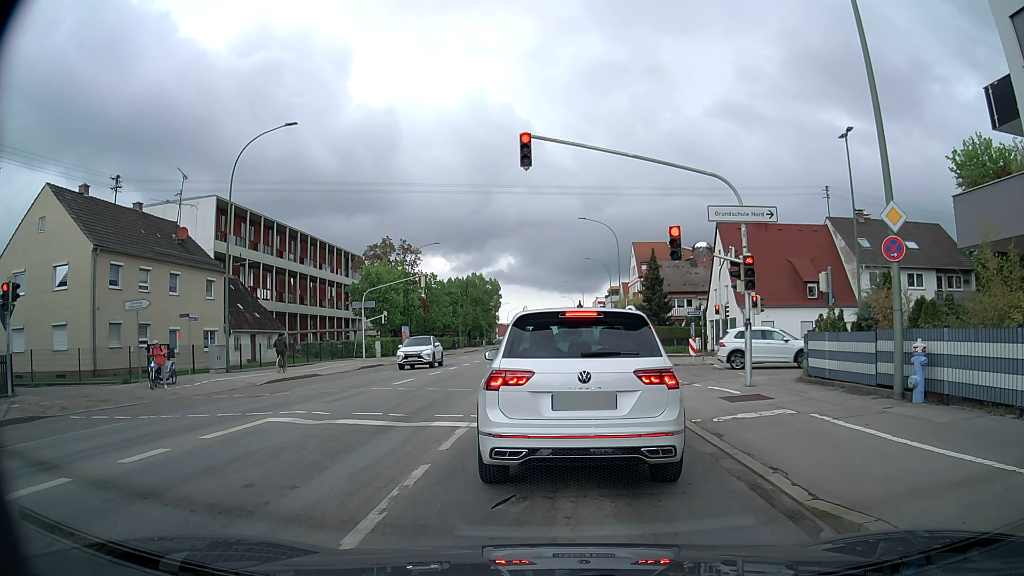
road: tertiary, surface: asphalt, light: Day
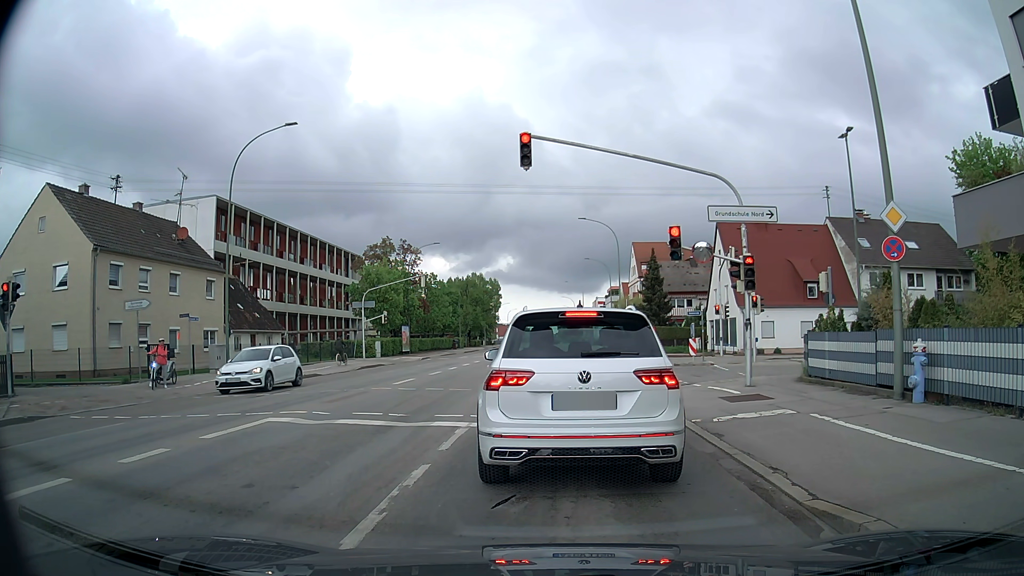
(0.0, 0.0) m; 0°
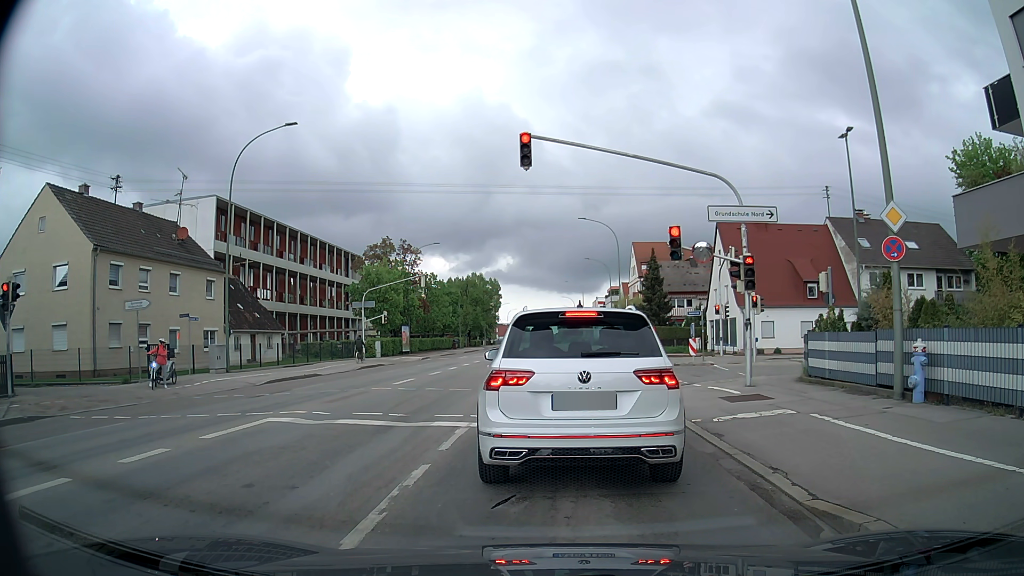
(0.0, 0.0) m; 0°
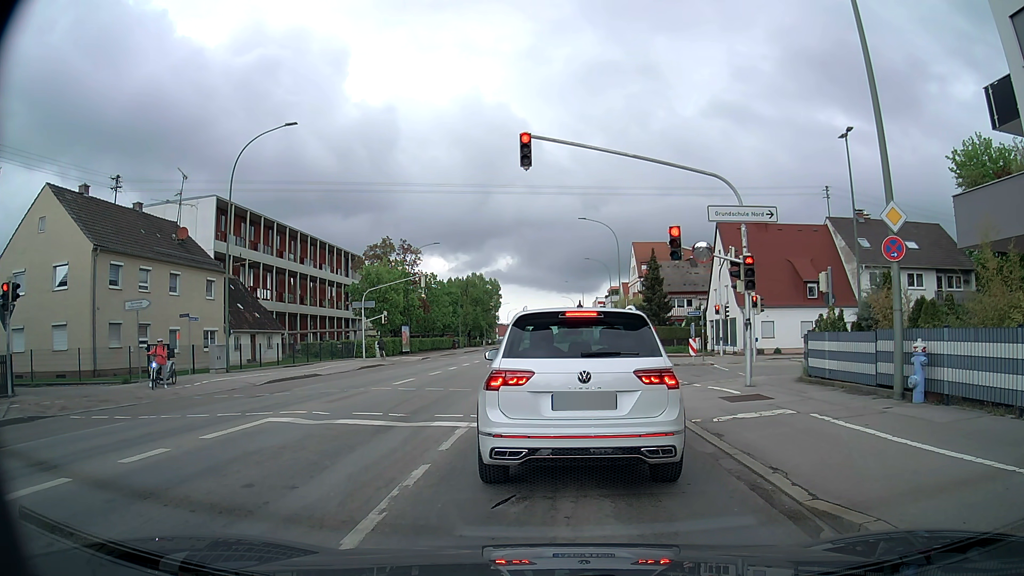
(0.0, 0.0) m; 0°
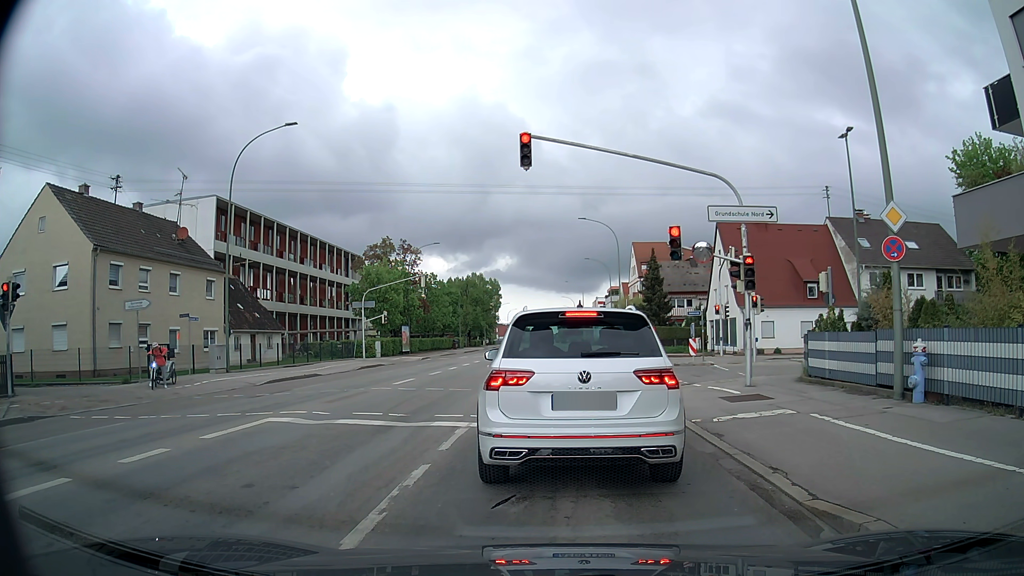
(0.0, 0.0) m; 0°
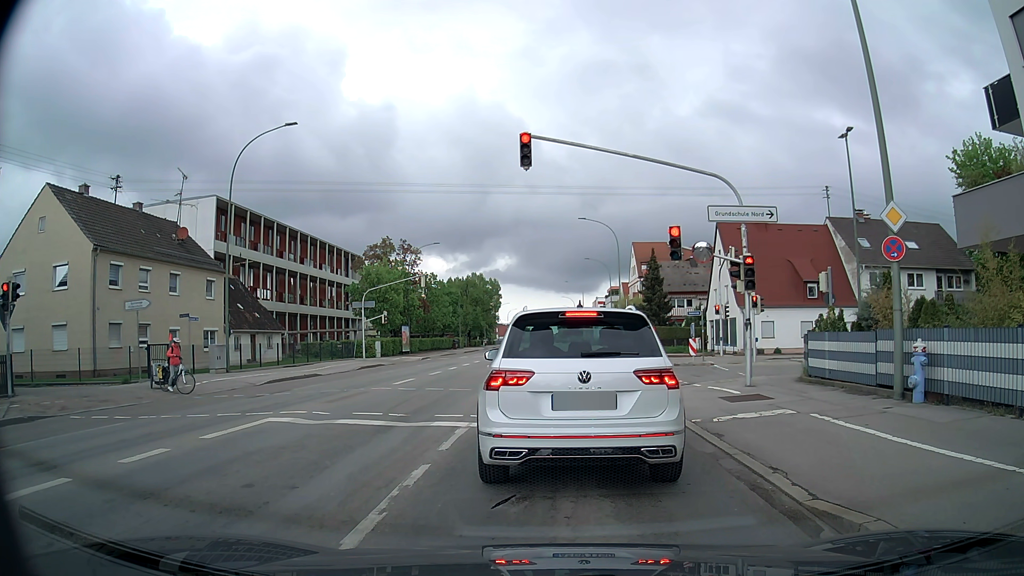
(0.0, 0.0) m; 0°
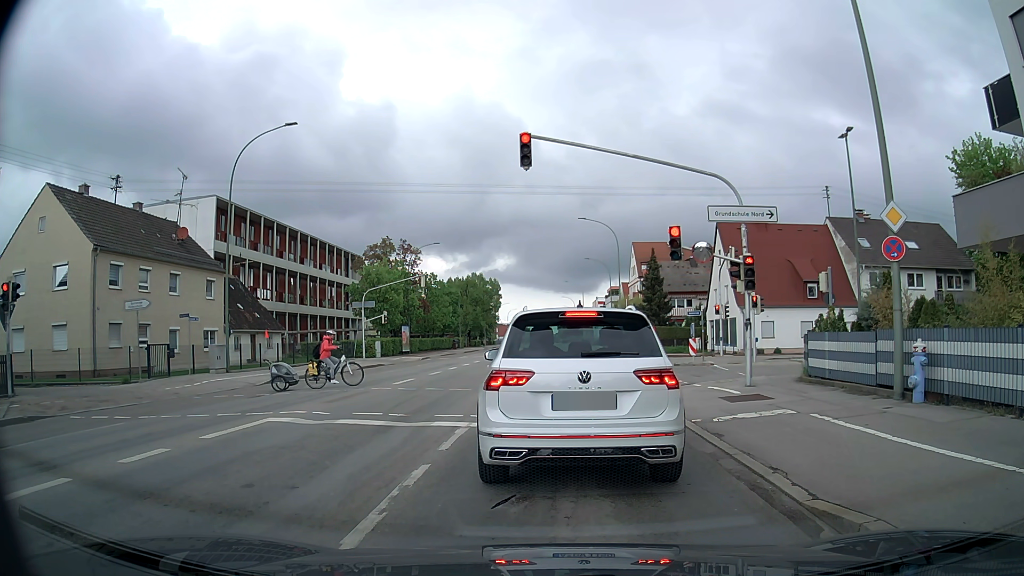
(0.0, 0.0) m; 0°
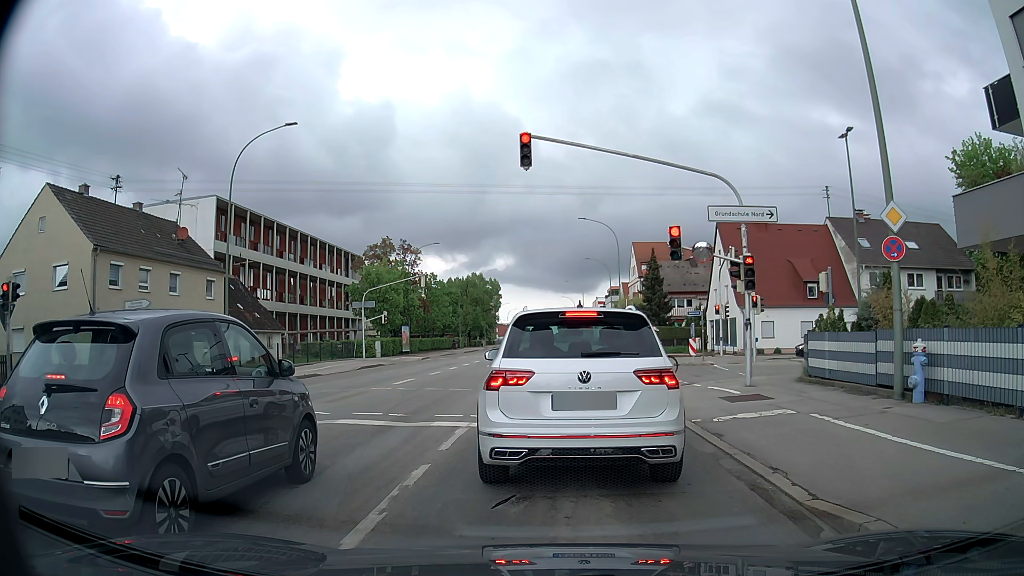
(0.0, 0.0) m; 0°
